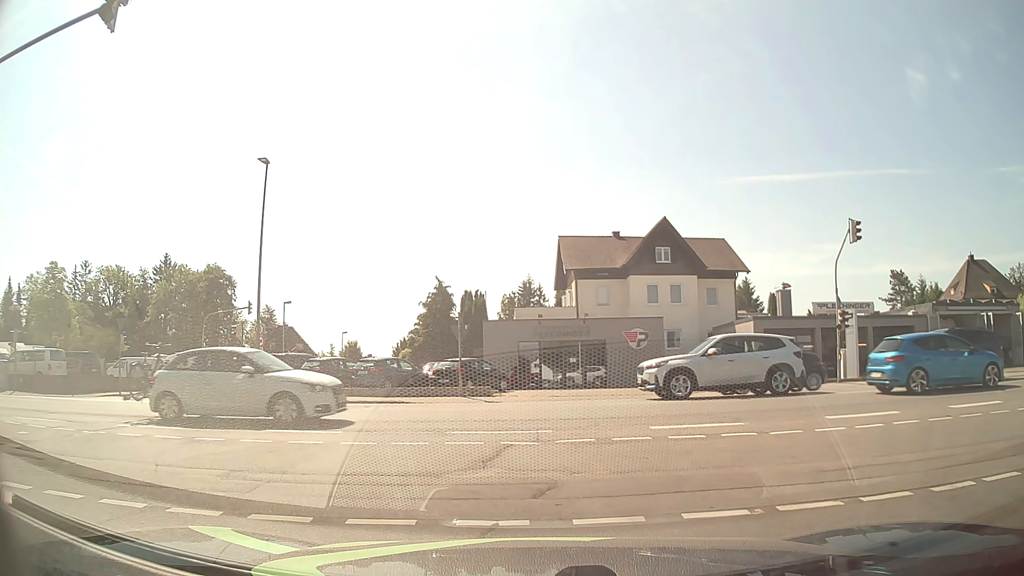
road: residential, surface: asphalt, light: Day
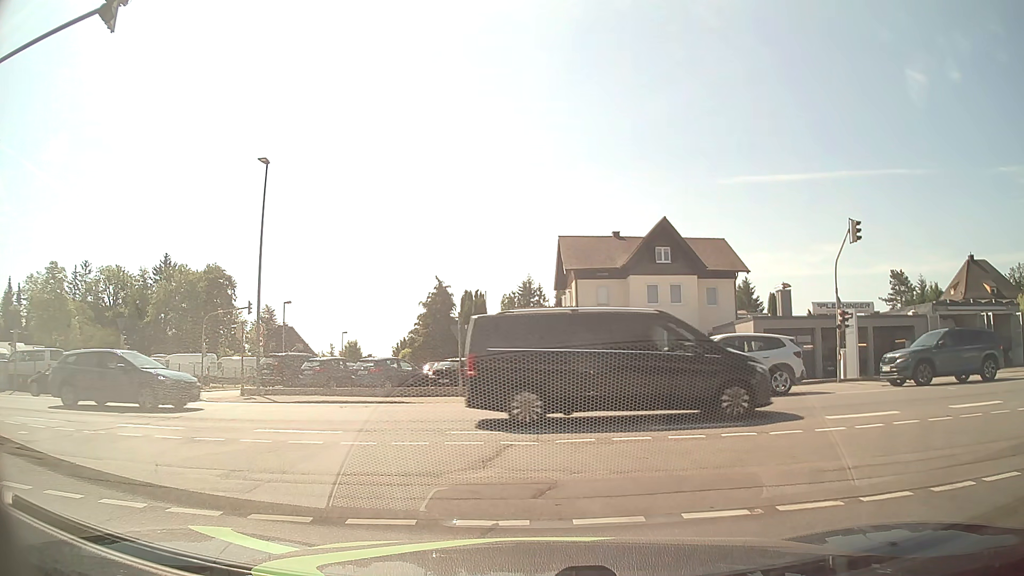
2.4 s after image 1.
(0.0, 0.0) m; 0°
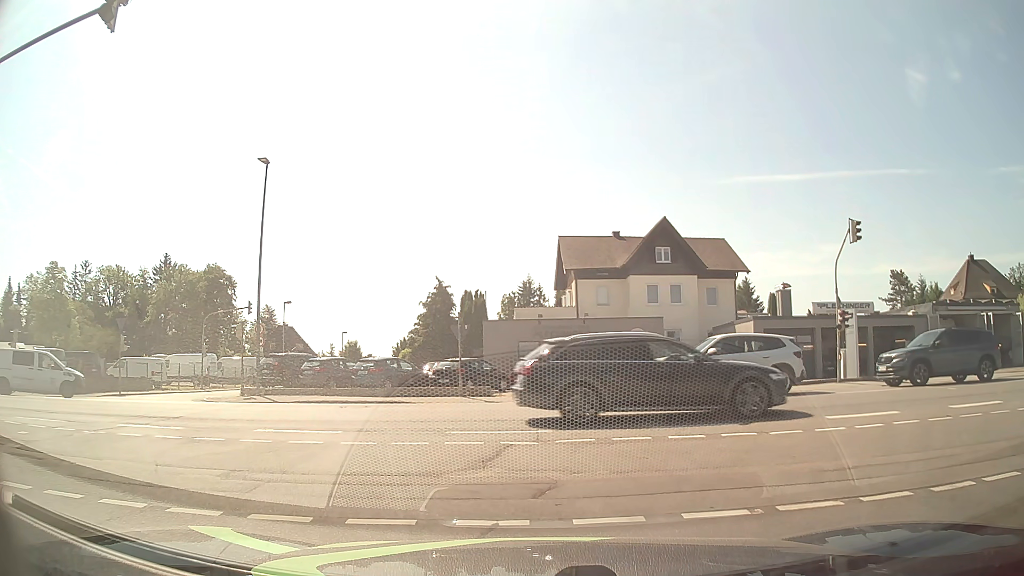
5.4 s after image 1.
(0.0, 0.0) m; 0°
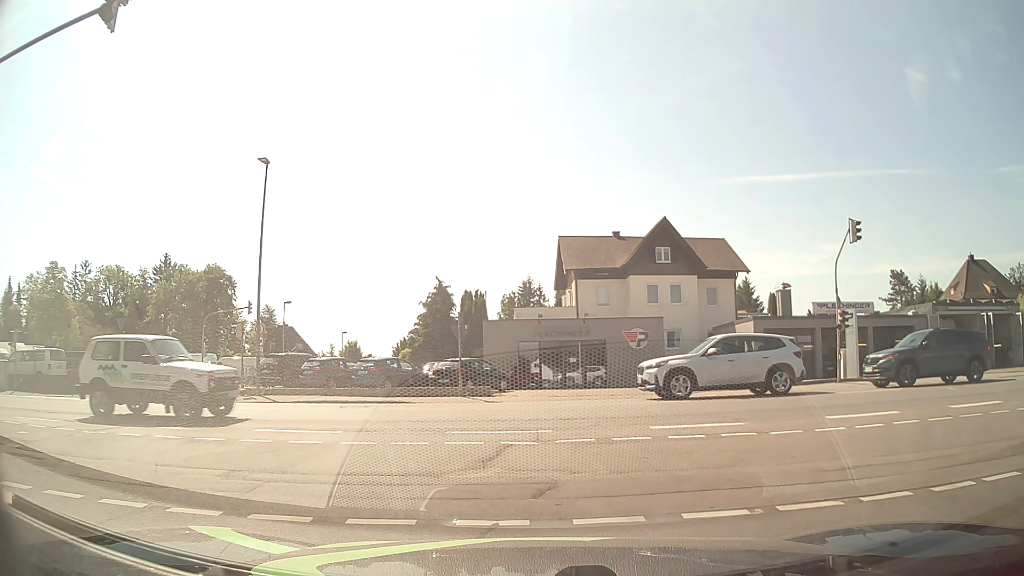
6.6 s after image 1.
(0.0, 0.0) m; 0°
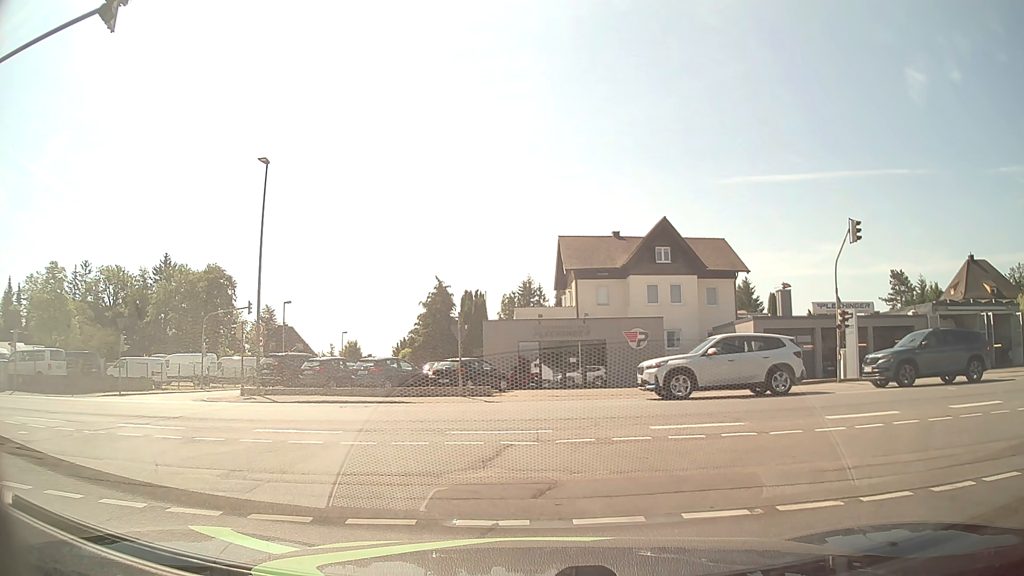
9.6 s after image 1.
(0.0, 0.0) m; 0°
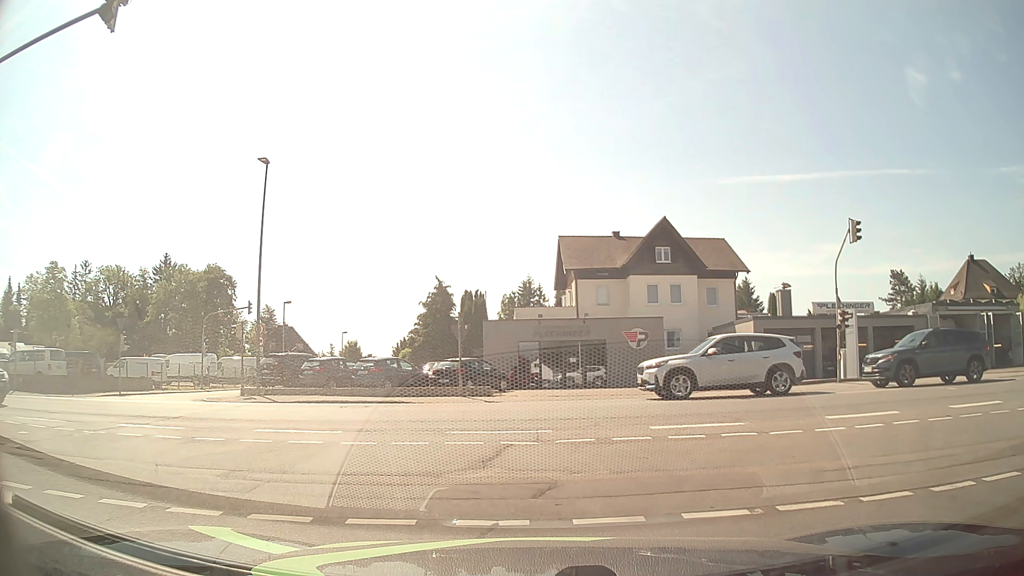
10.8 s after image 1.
(0.0, 0.0) m; 0°
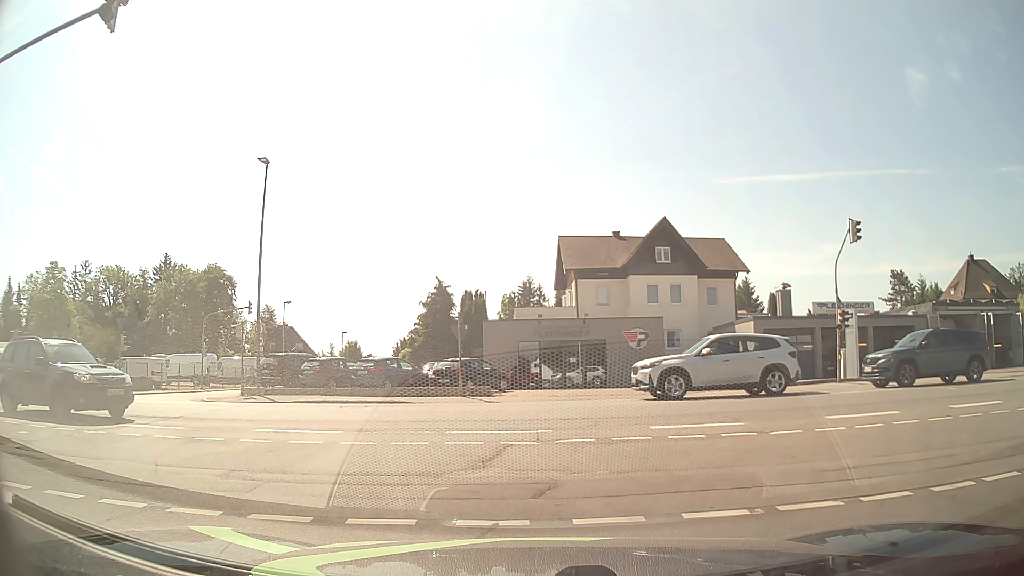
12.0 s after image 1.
(0.0, 0.0) m; 0°
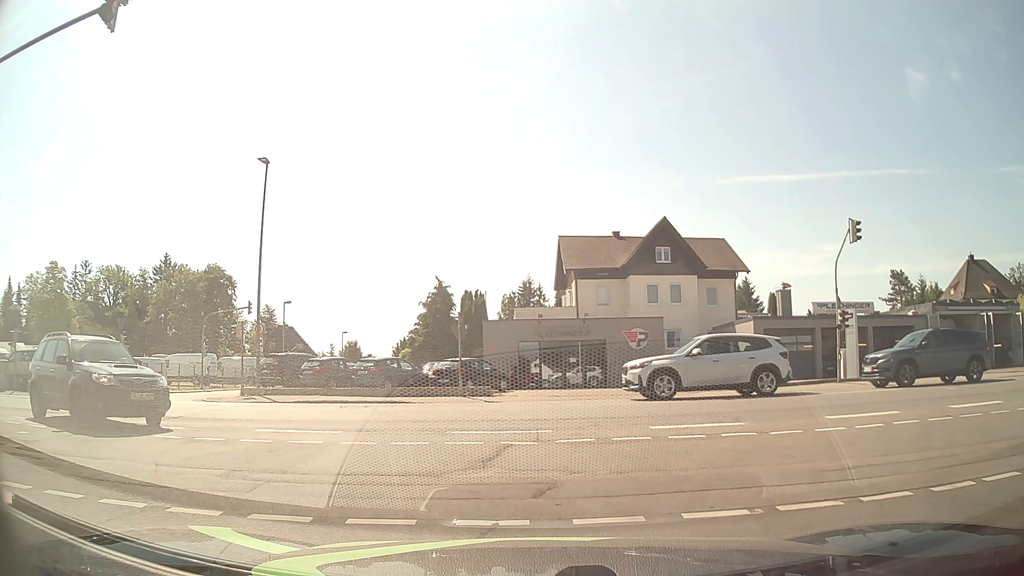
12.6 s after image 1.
(0.0, 0.0) m; 0°
